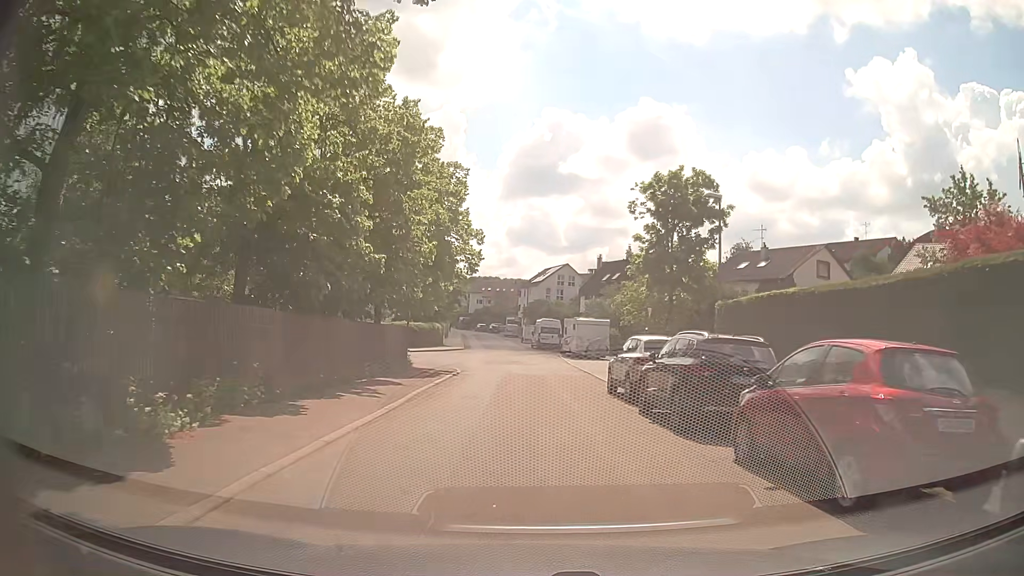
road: residential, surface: asphalt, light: Day
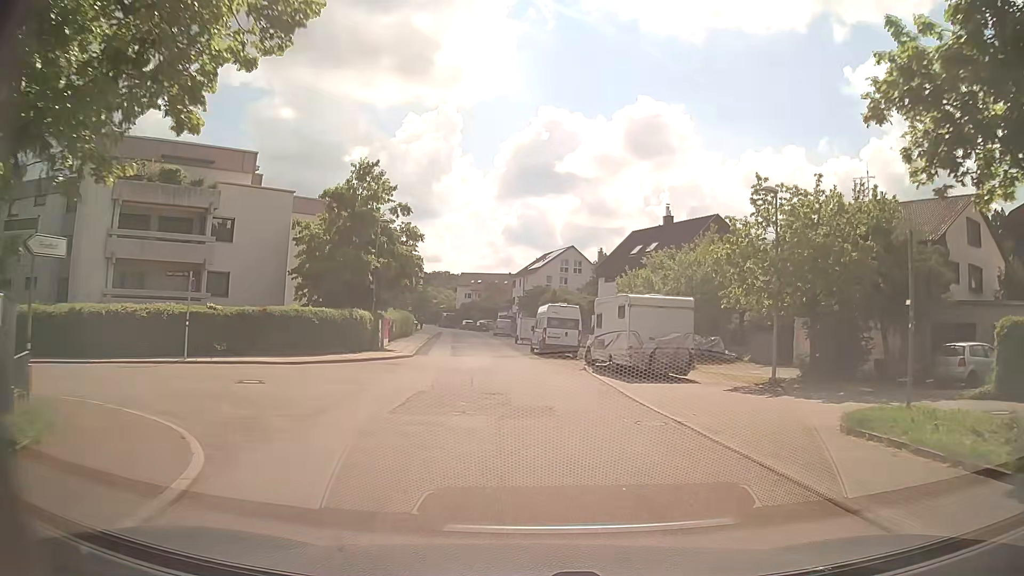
(-0.2, +24.0) m; 0°
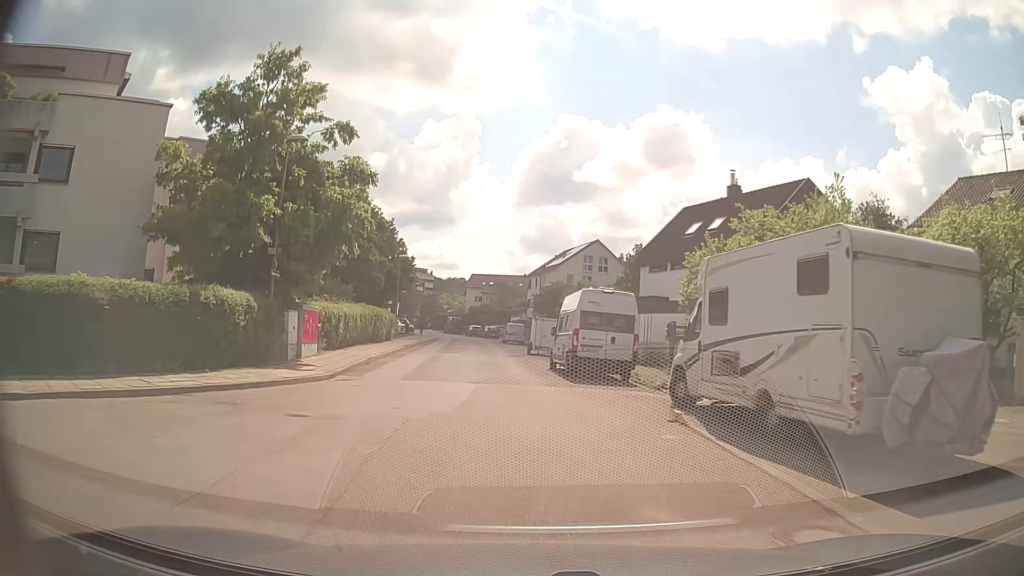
(0.0, +14.9) m; 0°
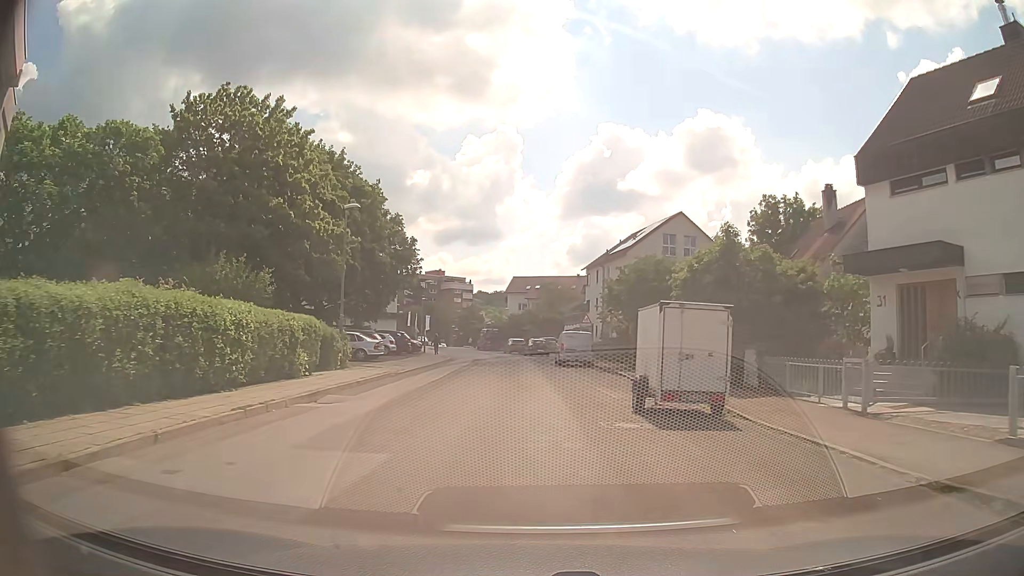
(-1.4, +25.9) m; -6°
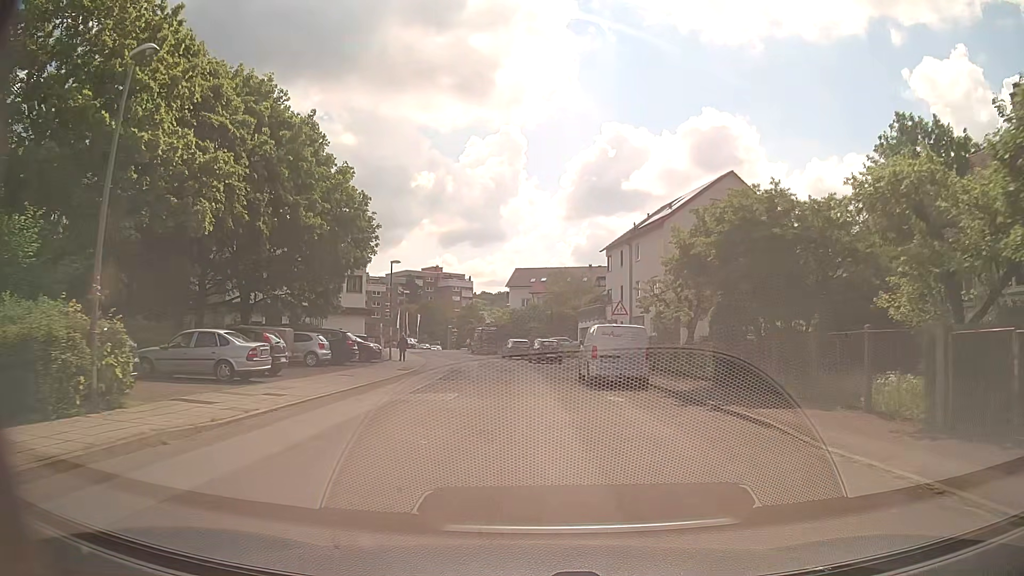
(+0.1, +15.8) m; +1°
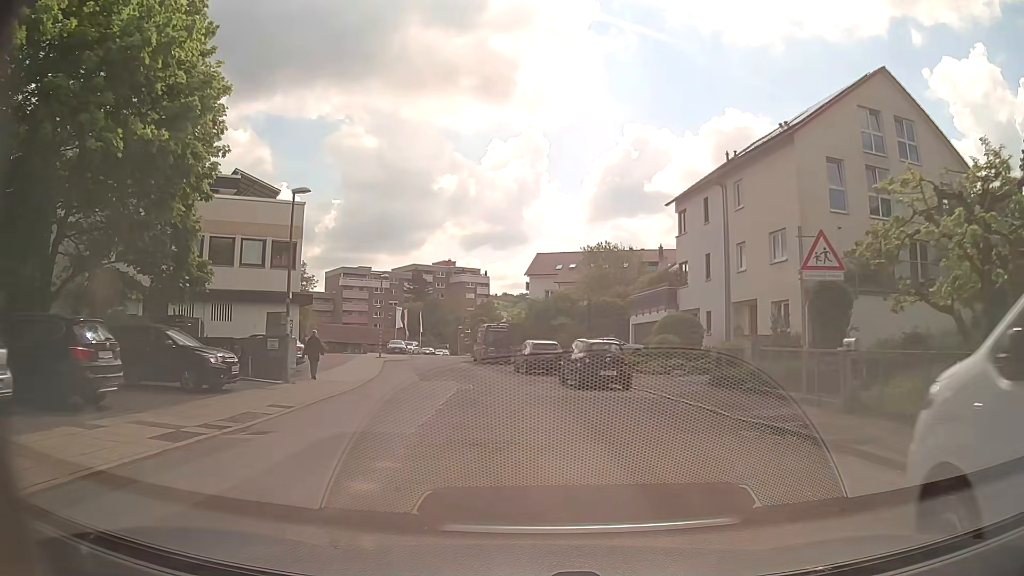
(-0.5, +20.9) m; -2°
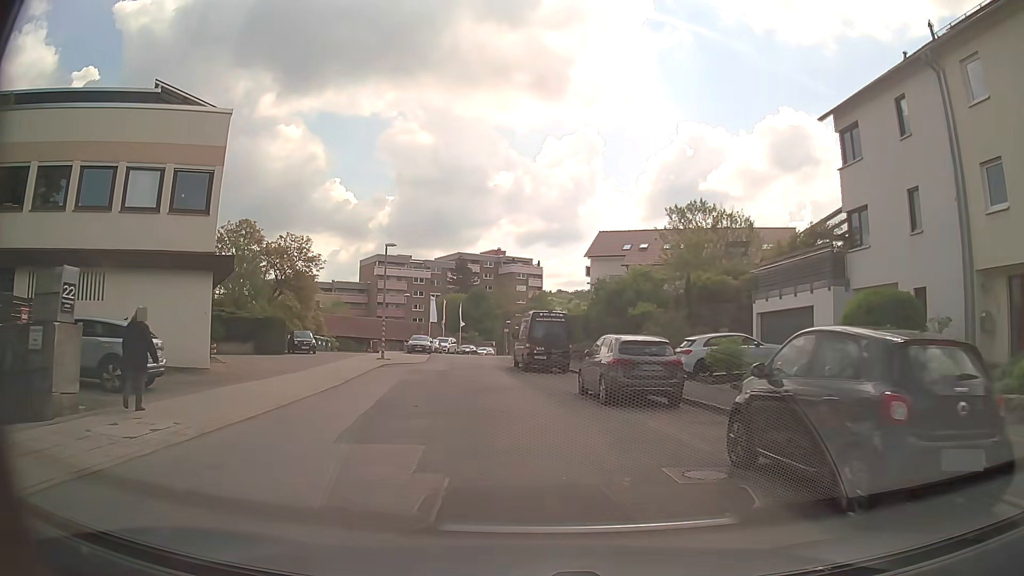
(-0.6, +15.5) m; -5°
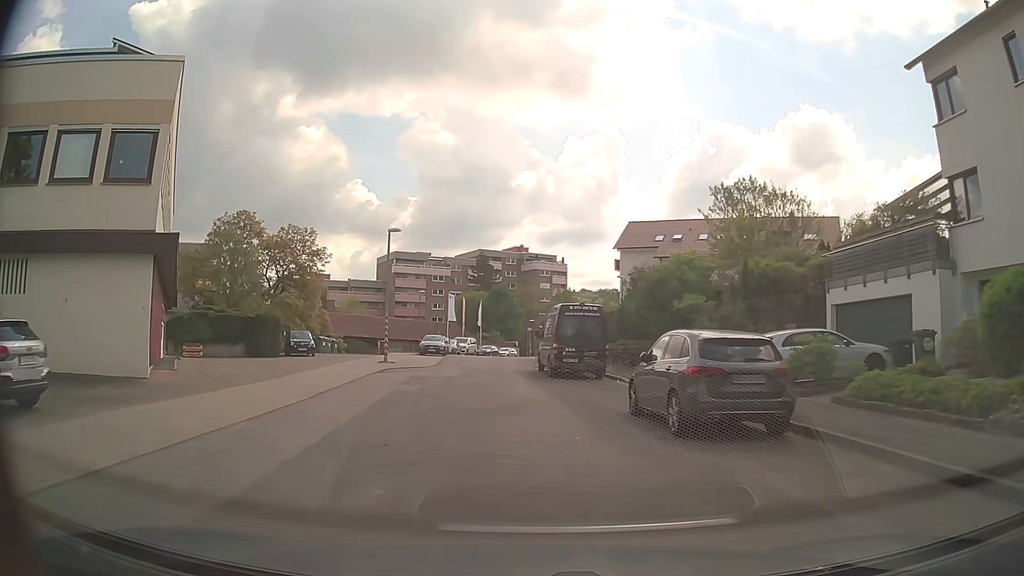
(-0.1, +5.1) m; -2°
